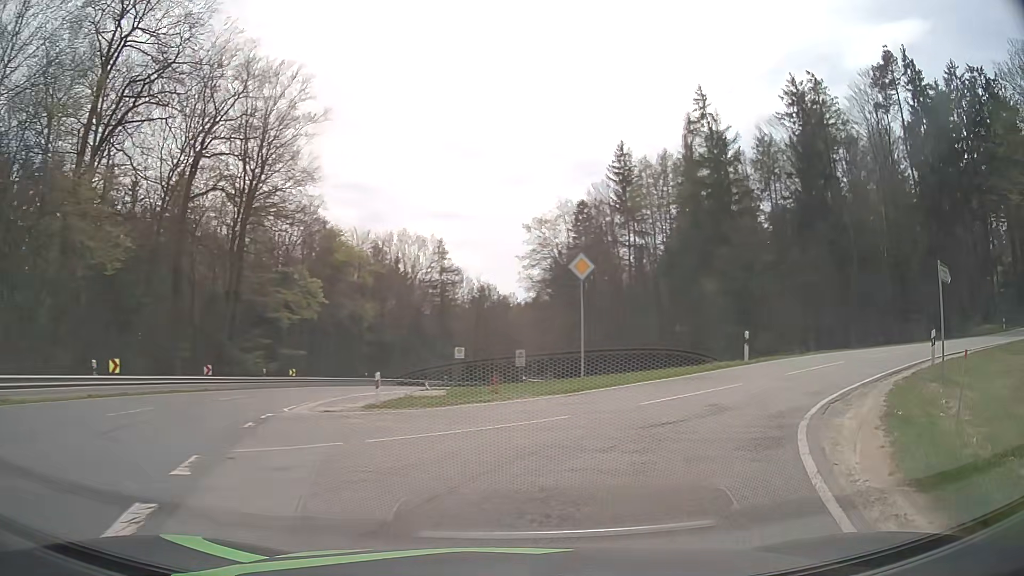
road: secondary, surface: asphalt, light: Day
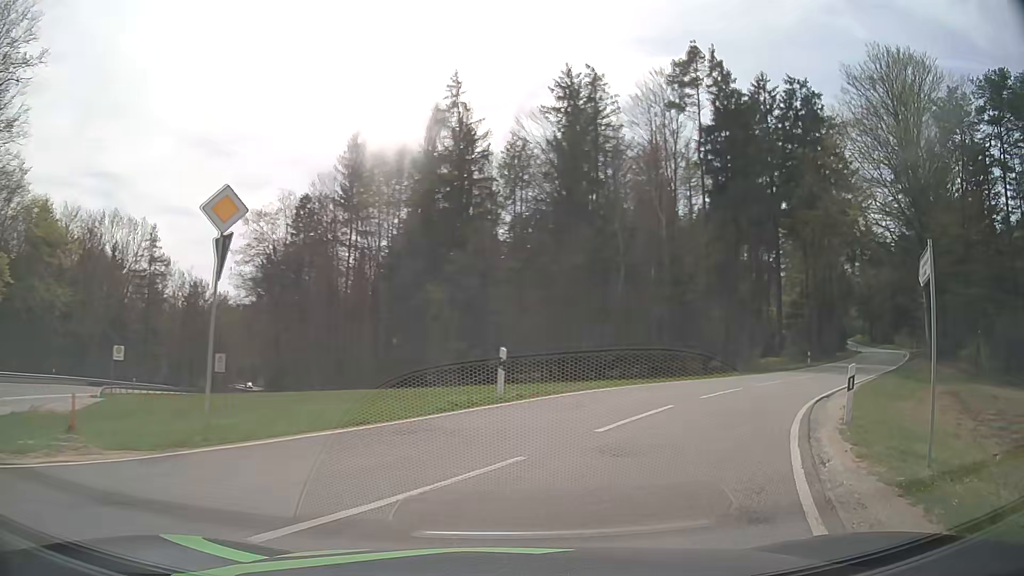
(+2.2, +9.0) m; +25°
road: tertiary
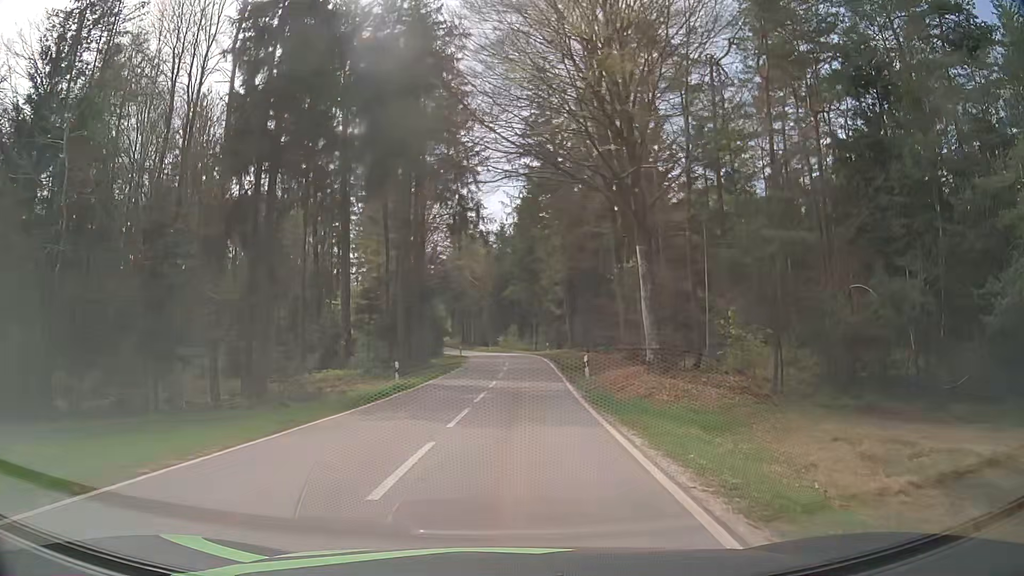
(+8.2, +20.0) m; +38°
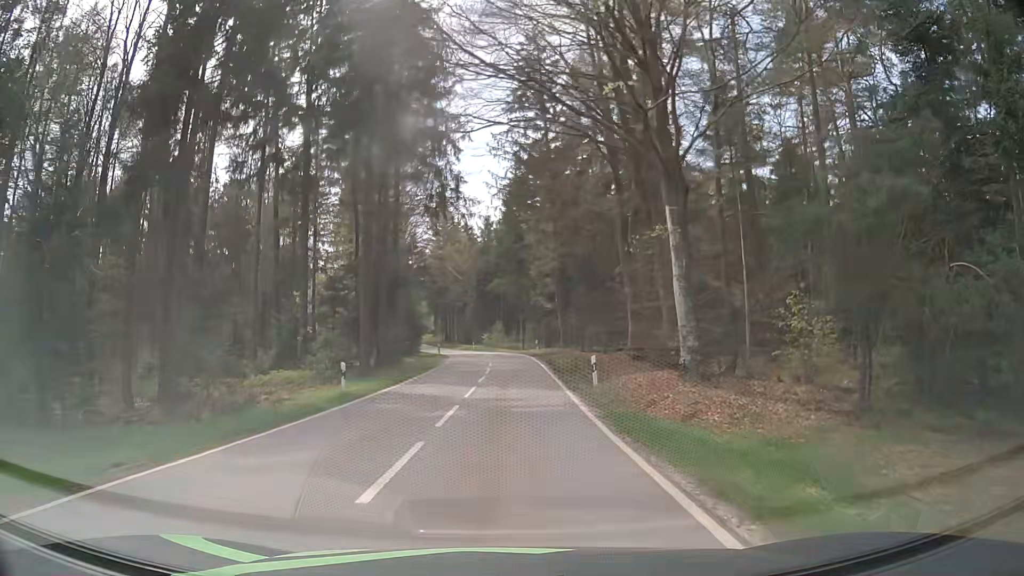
(+0.1, +6.5) m; +1°
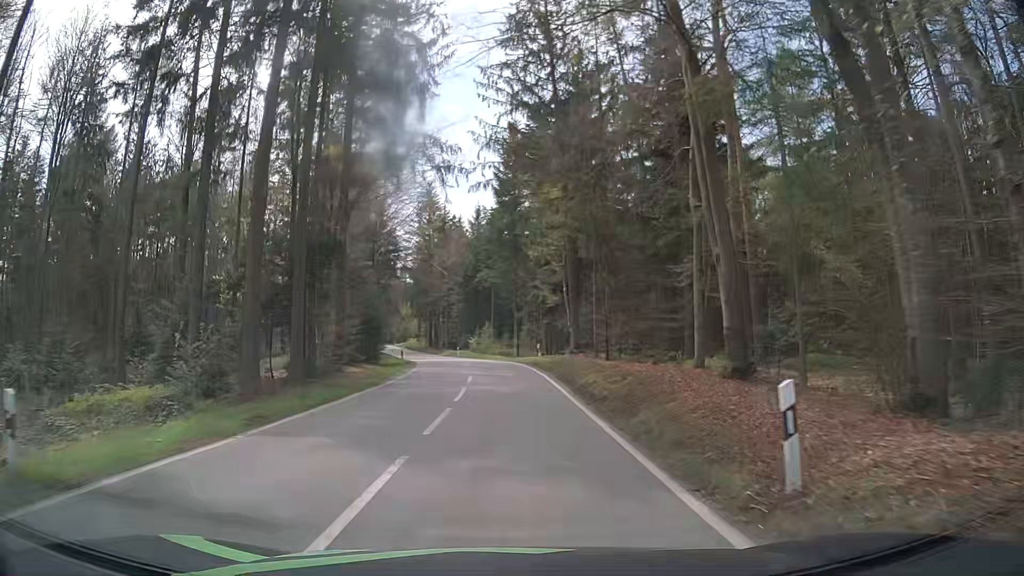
(+0.1, +14.1) m; +1°
(0, +10) (0, +20) (0, +30) (-1, +40) (-2, +50) (-4, +60) (-7, +69) (-9, +79) (-11, +89) (-13, +99) m
